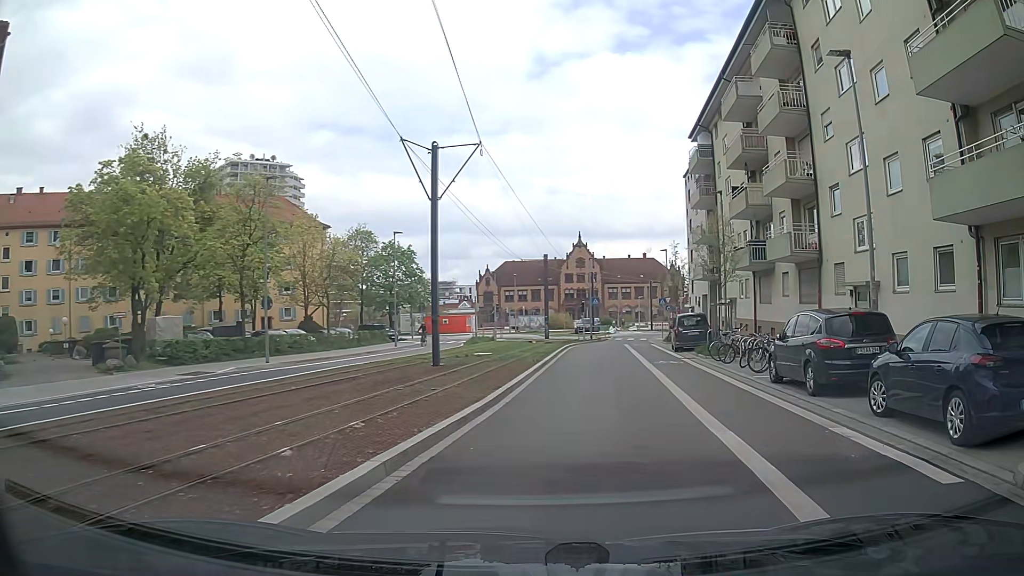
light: Day
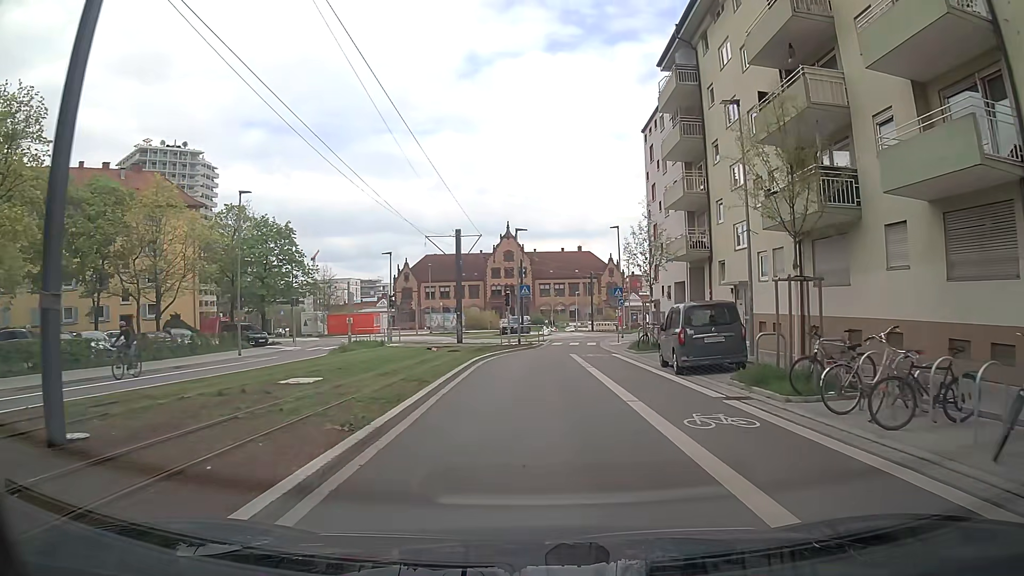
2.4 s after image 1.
(+1.1, +15.6) m; +5°
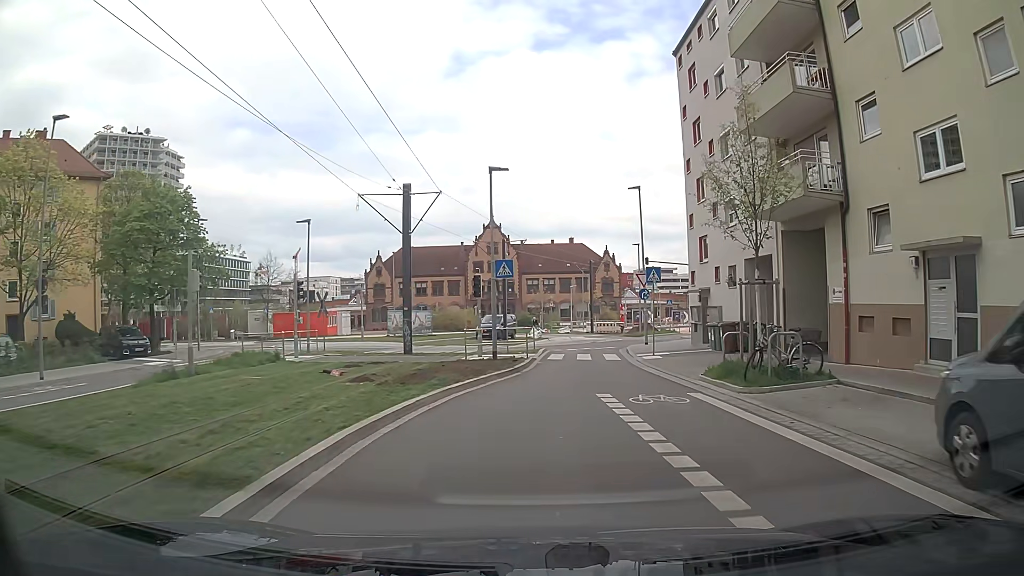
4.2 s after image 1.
(+0.2, +15.0) m; +1°
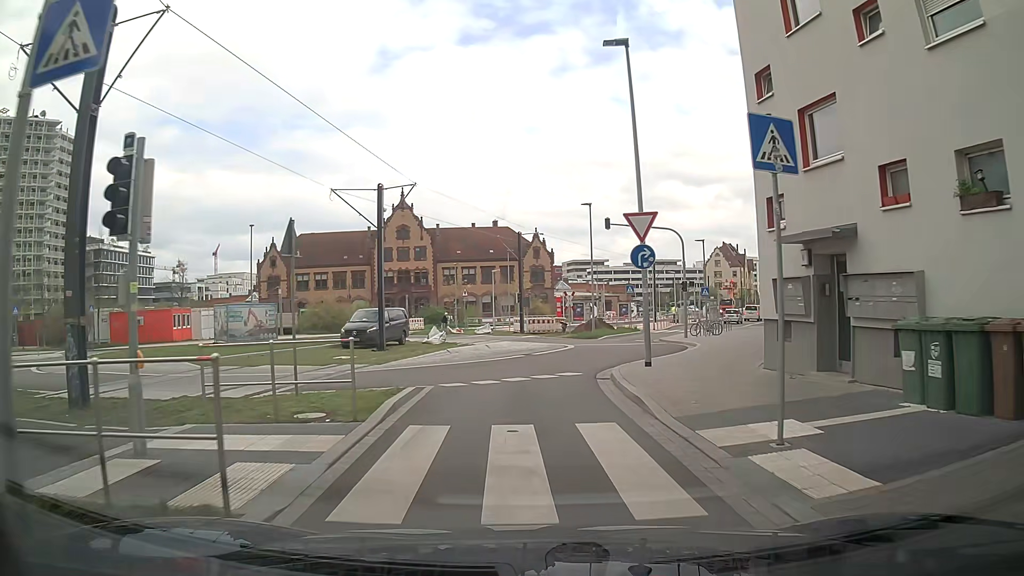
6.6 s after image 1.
(+1.2, +18.4) m; +6°
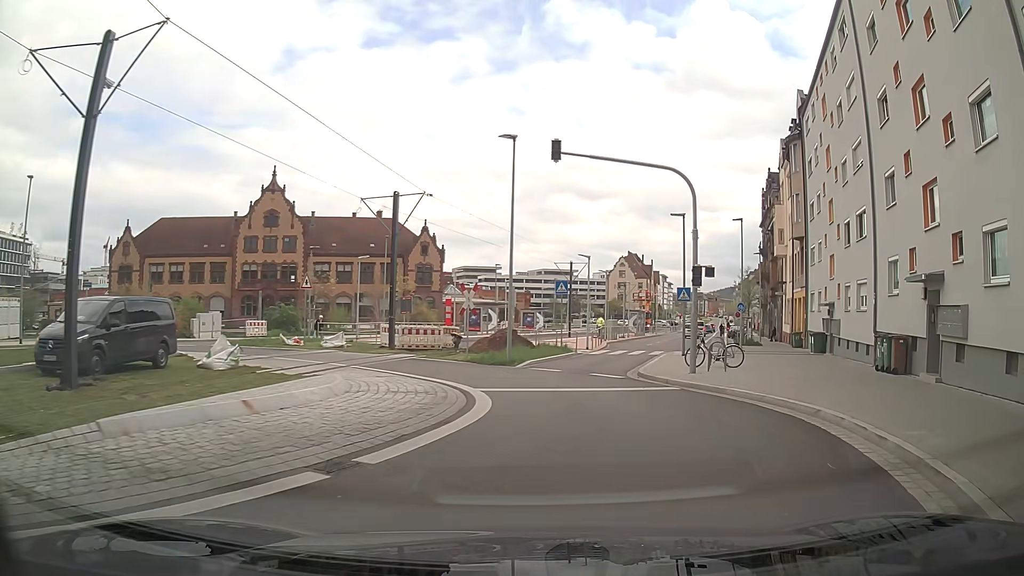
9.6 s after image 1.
(+0.3, +16.8) m; +10°
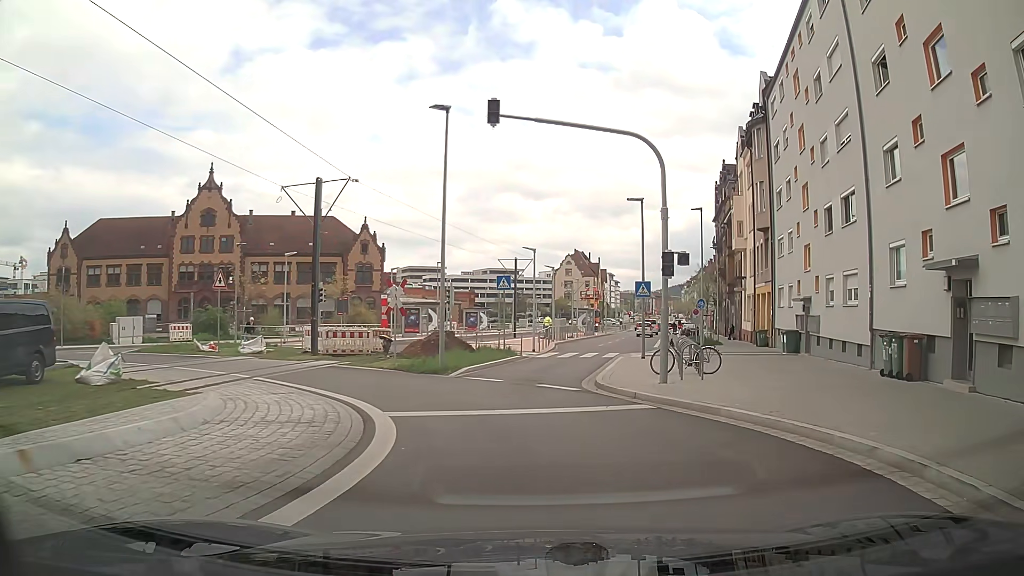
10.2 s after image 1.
(+0.2, +3.5) m; +5°
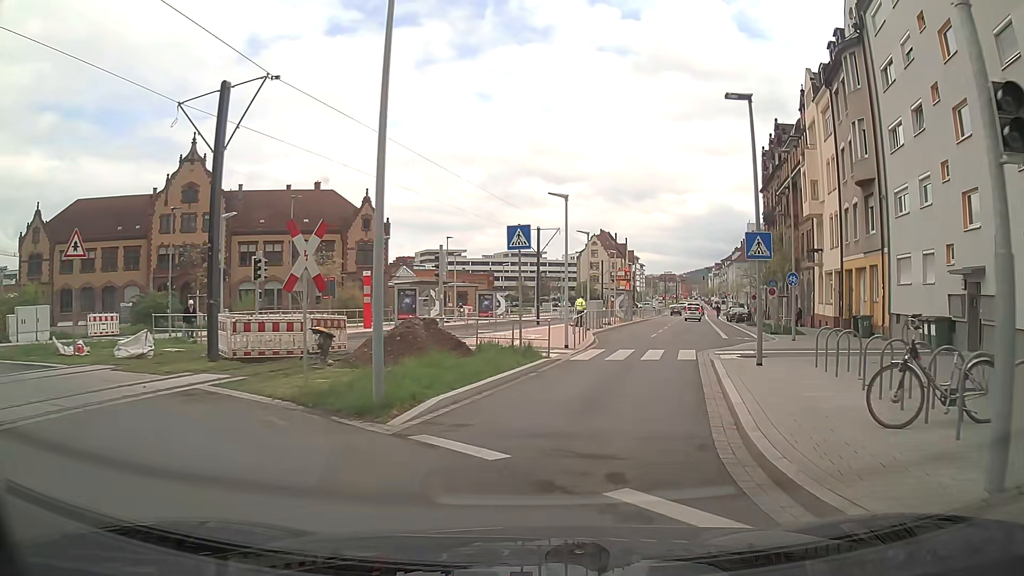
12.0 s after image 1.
(-0.3, +11.0) m; -3°
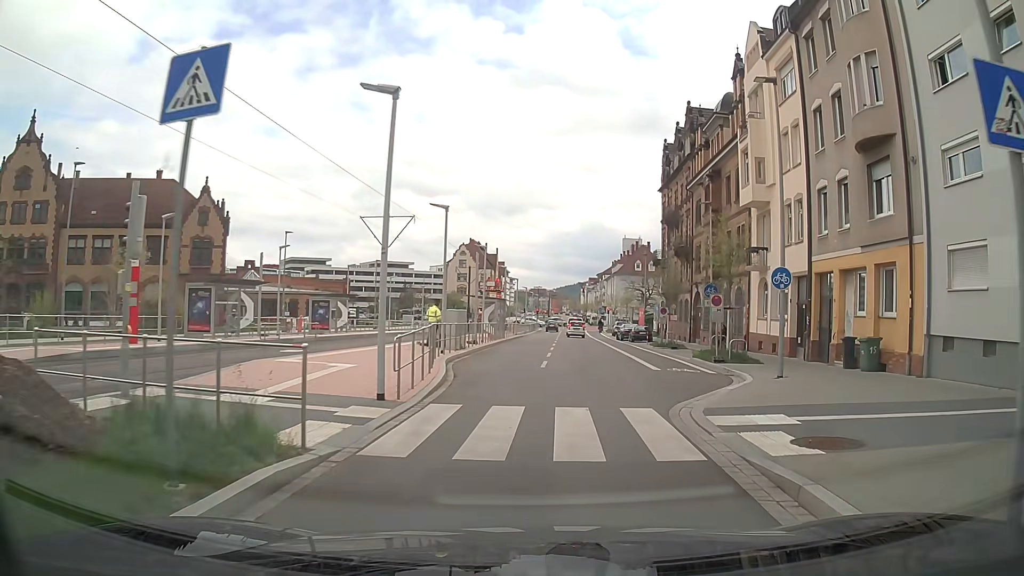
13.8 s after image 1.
(+1.2, +11.6) m; +10°
(+1, +10) (+2, +20) (+3, +30) (+4, +40) (+5, +50) (+5, +60) (+6, +70) (+7, +80) (+7, +90) (+8, +100) m
